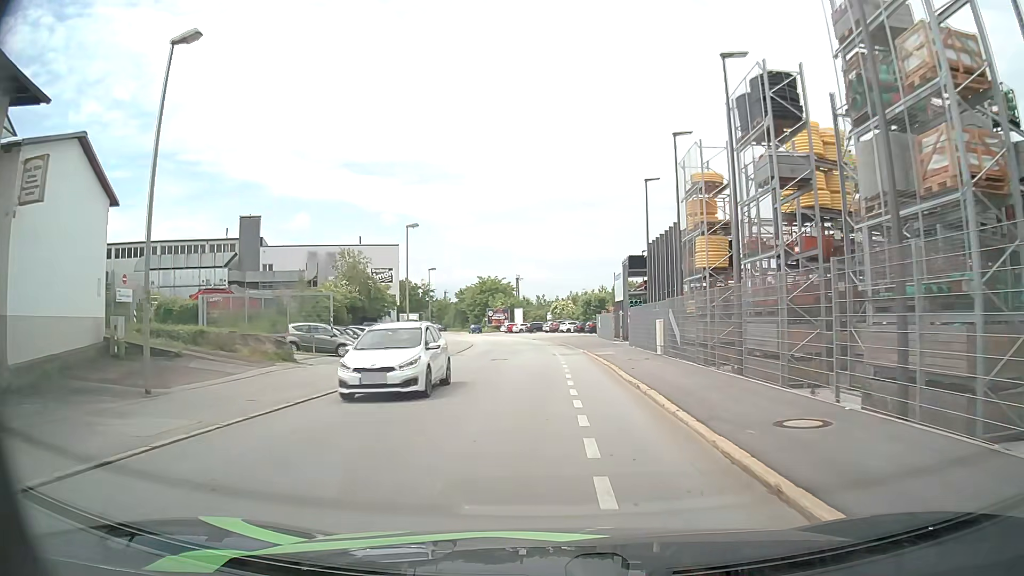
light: Day
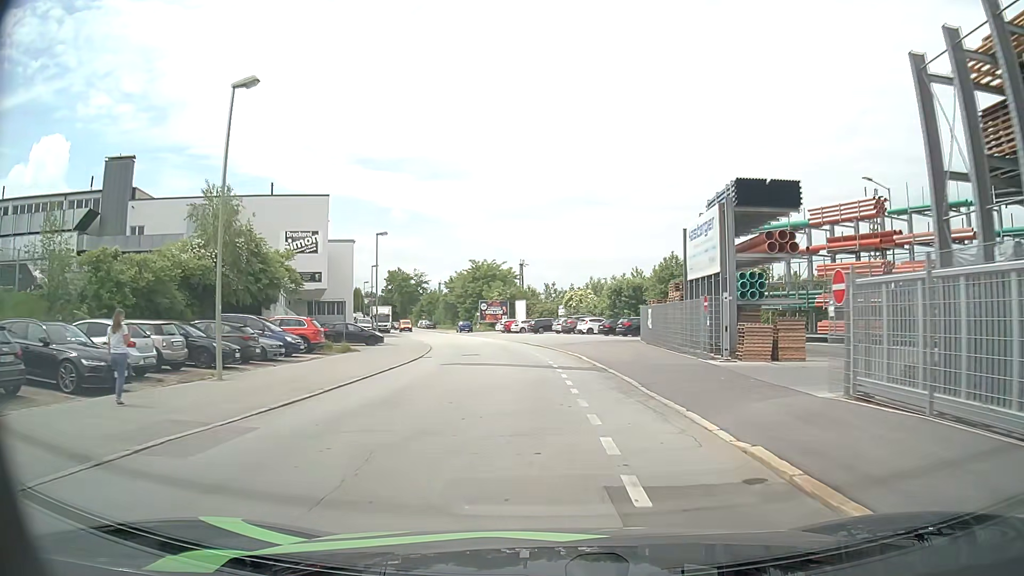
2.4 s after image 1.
(-0.3, +26.6) m; -2°
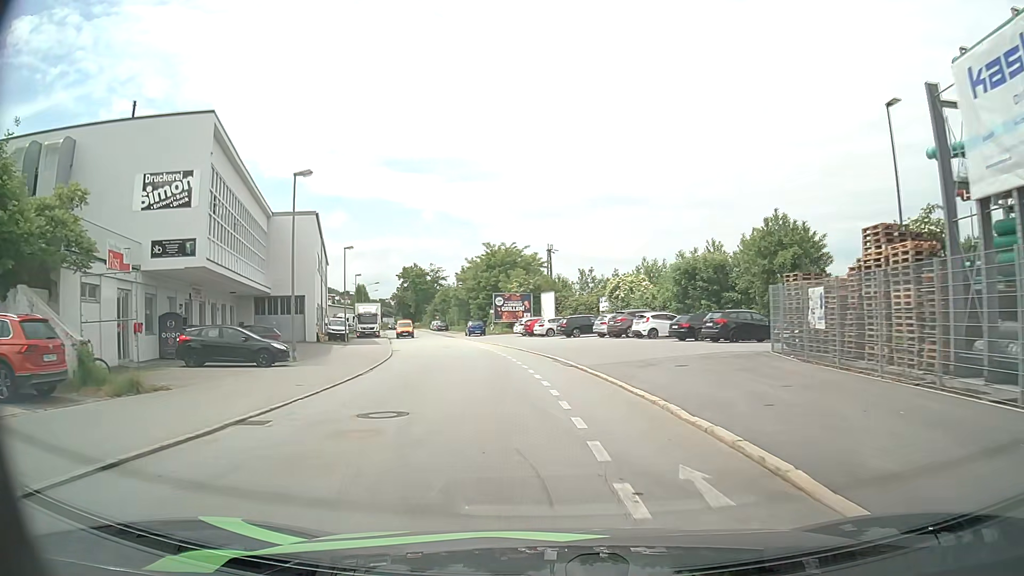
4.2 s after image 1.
(-0.1, +20.5) m; -2°
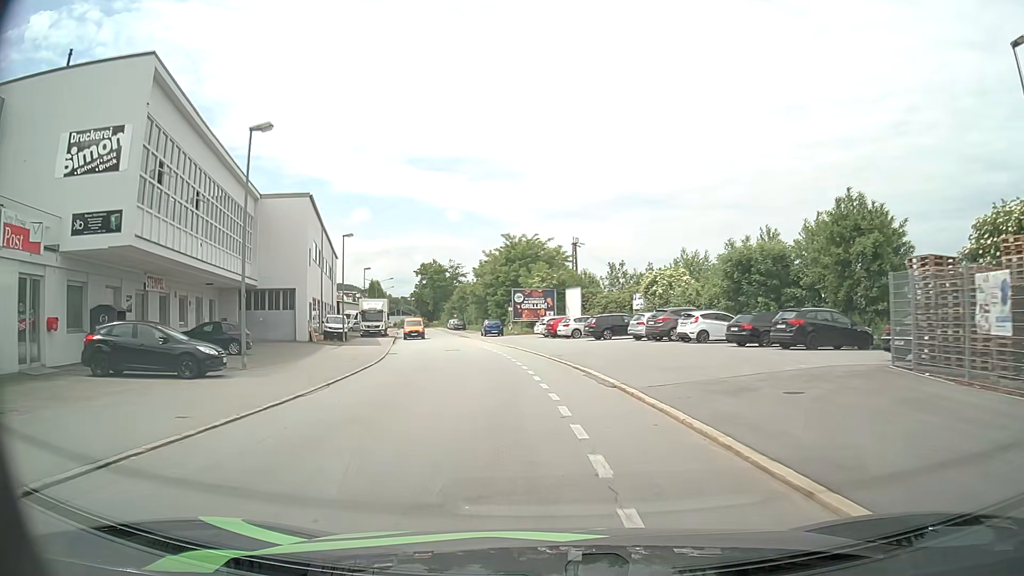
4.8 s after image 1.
(-0.1, +6.8) m; -2°
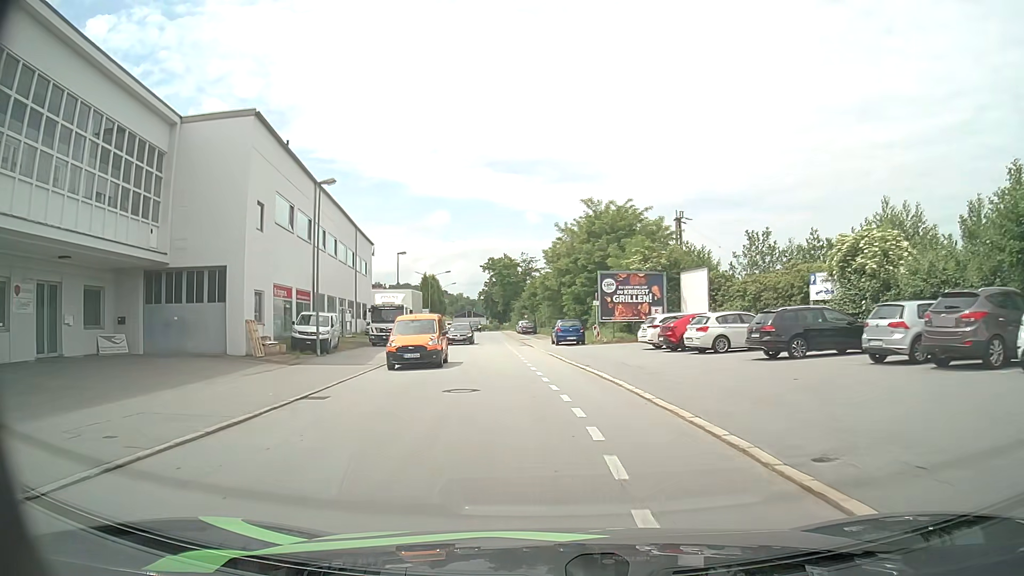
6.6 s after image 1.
(-1.3, +20.3) m; -7°
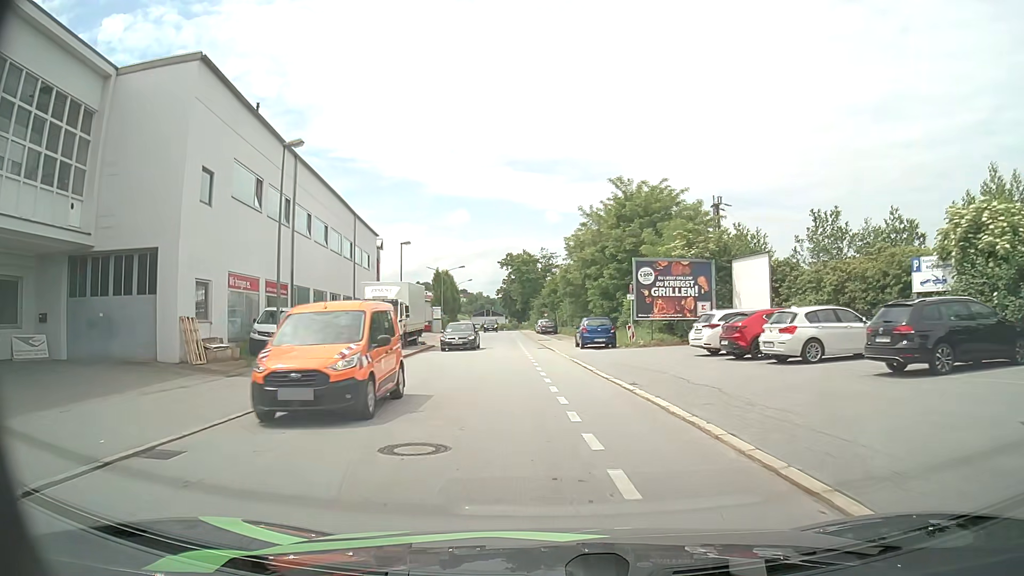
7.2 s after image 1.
(-0.1, +6.8) m; -2°
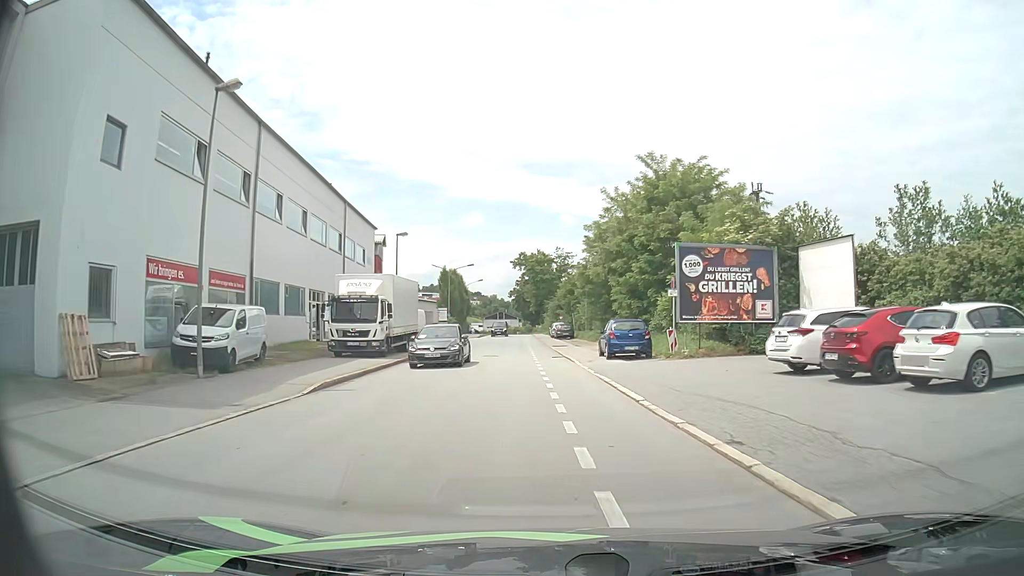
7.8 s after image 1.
(-0.1, +6.8) m; -1°
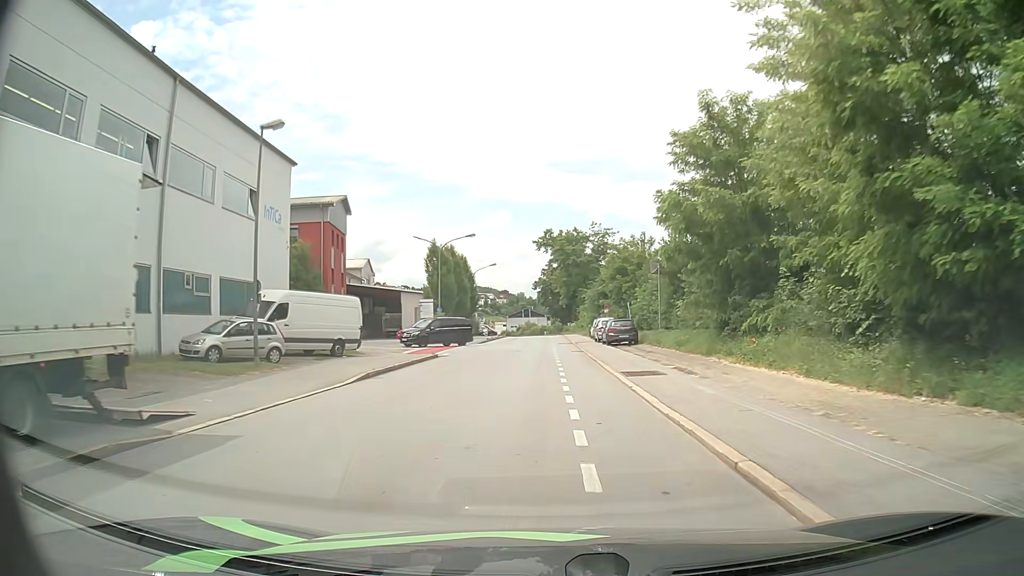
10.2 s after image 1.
(-0.8, +27.4) m; -2°
(0, +10) (0, +20) (0, +30) (0, +40) (0, +50) (-1, +60) (-1, +70) (-1, +80) (-1, +90) (-2, +100) m
